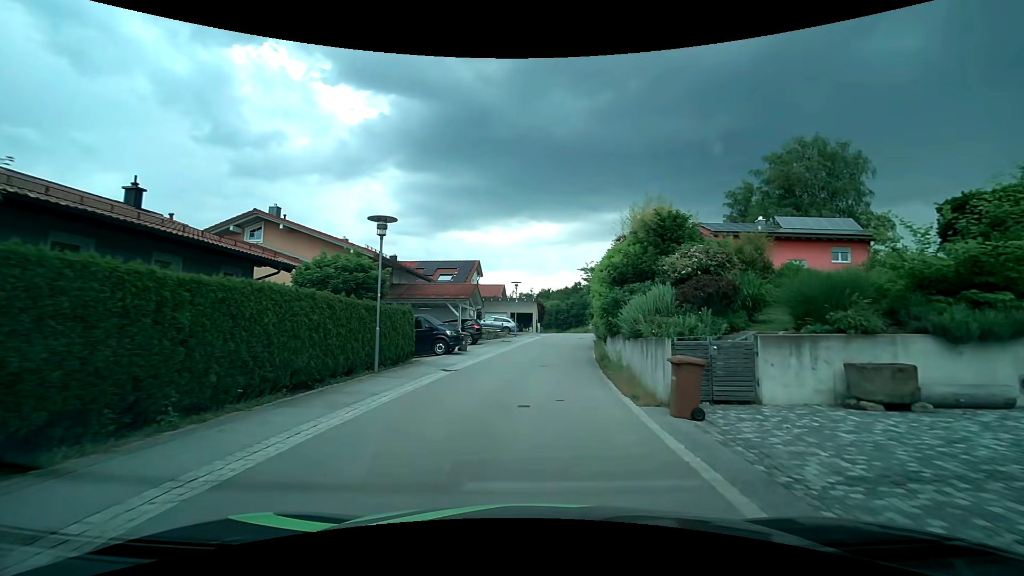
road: residential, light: Day
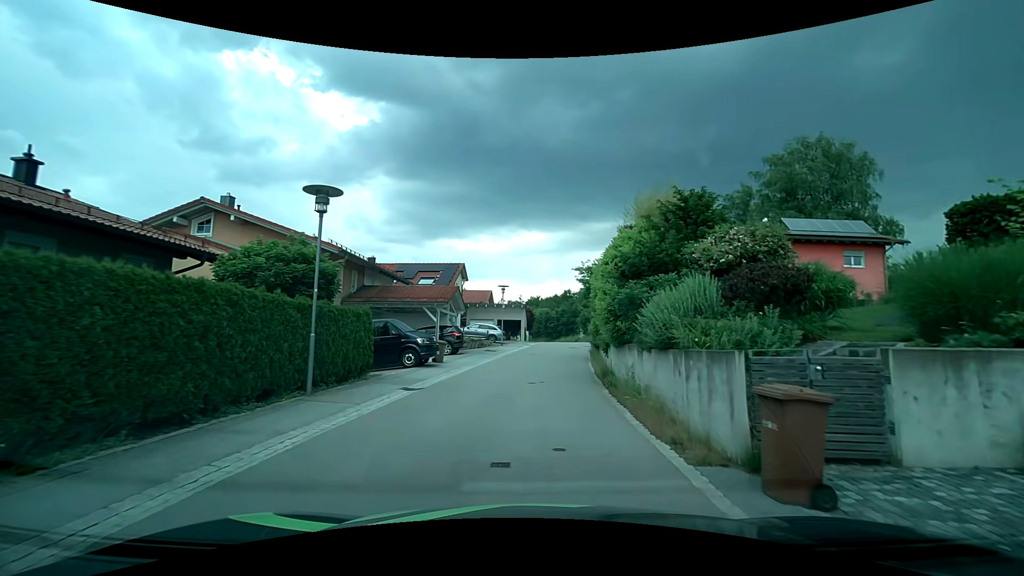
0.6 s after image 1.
(+0.1, +3.5) m; +2°
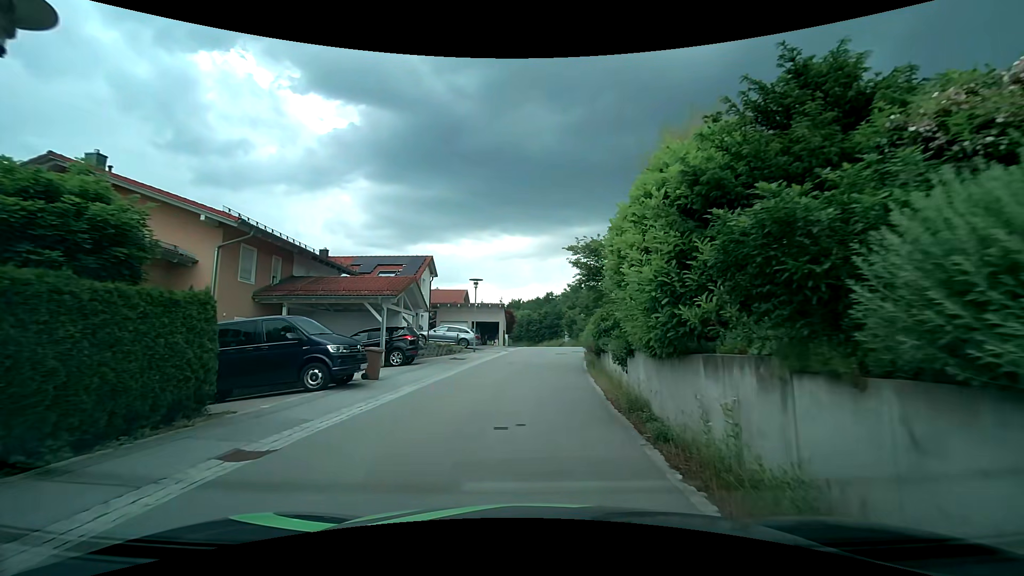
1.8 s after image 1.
(+0.1, +6.6) m; +2°
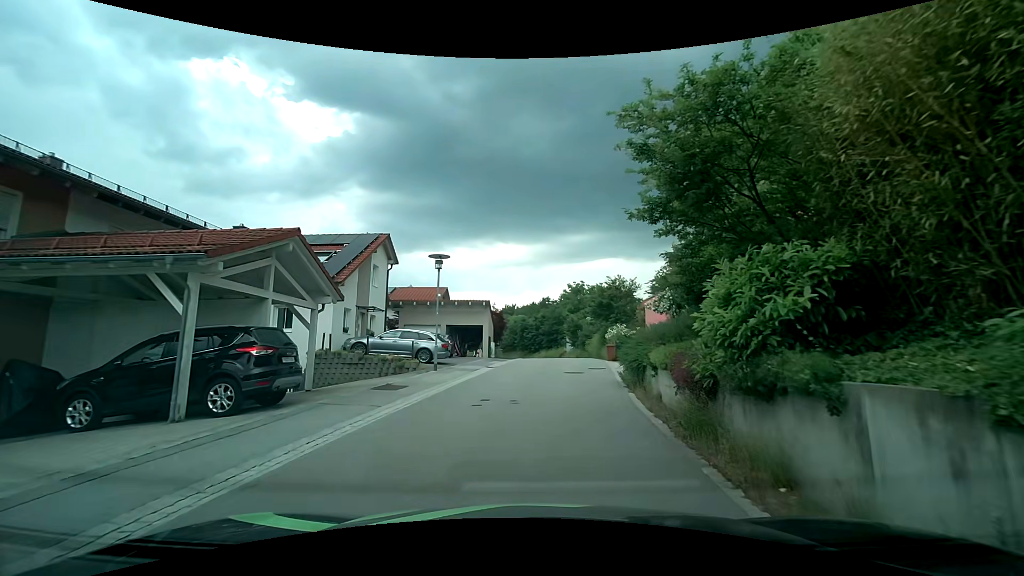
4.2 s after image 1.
(0.0, +11.3) m; 0°
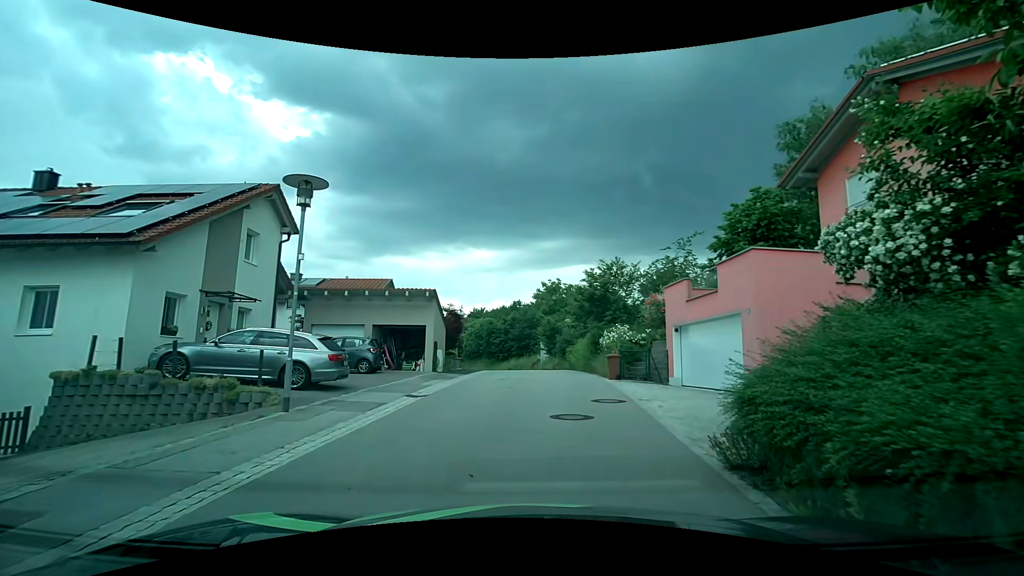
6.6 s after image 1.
(+0.3, +9.8) m; +3°
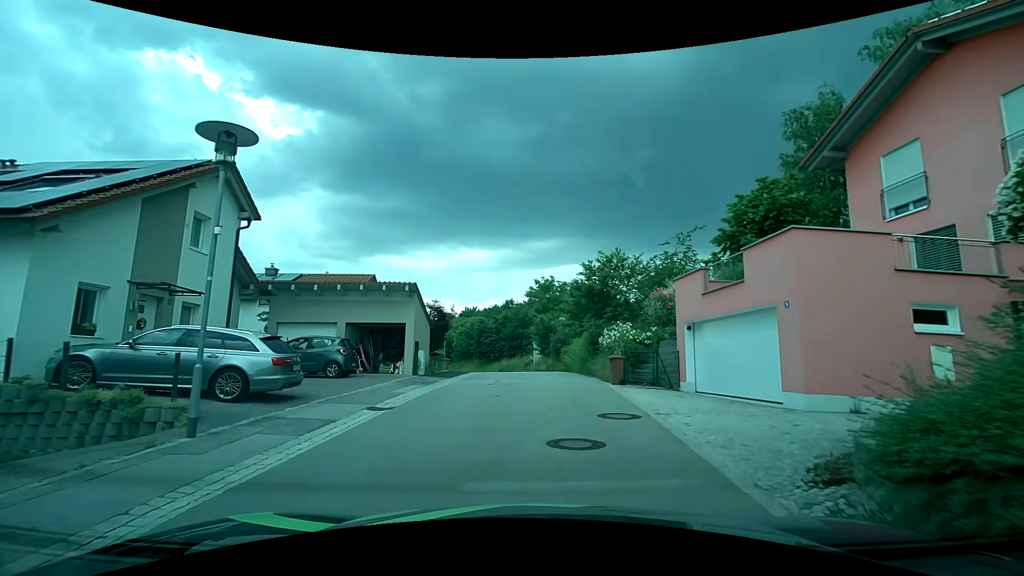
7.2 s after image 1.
(0.0, +2.4) m; 0°
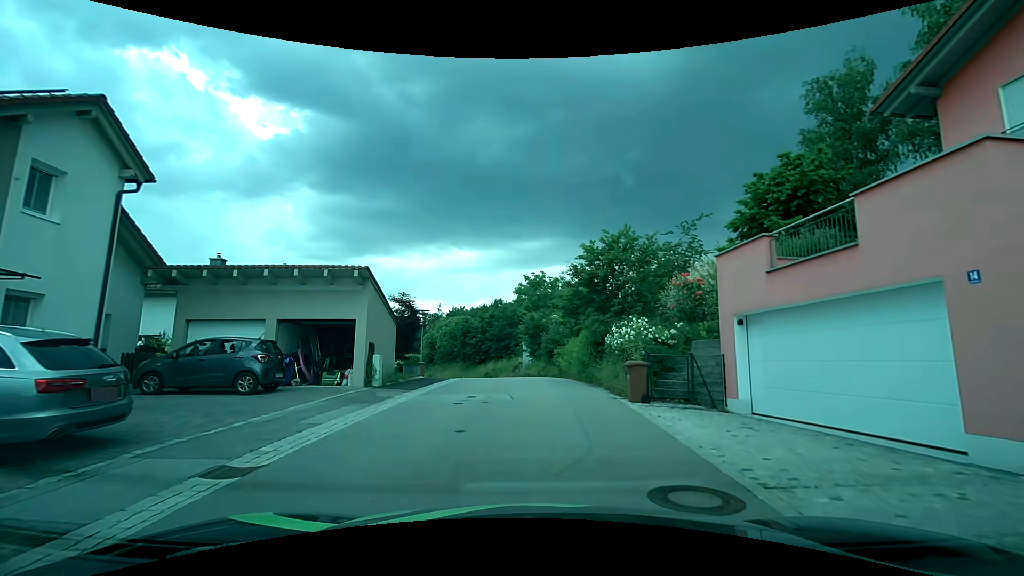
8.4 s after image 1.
(+0.2, +4.7) m; +2°
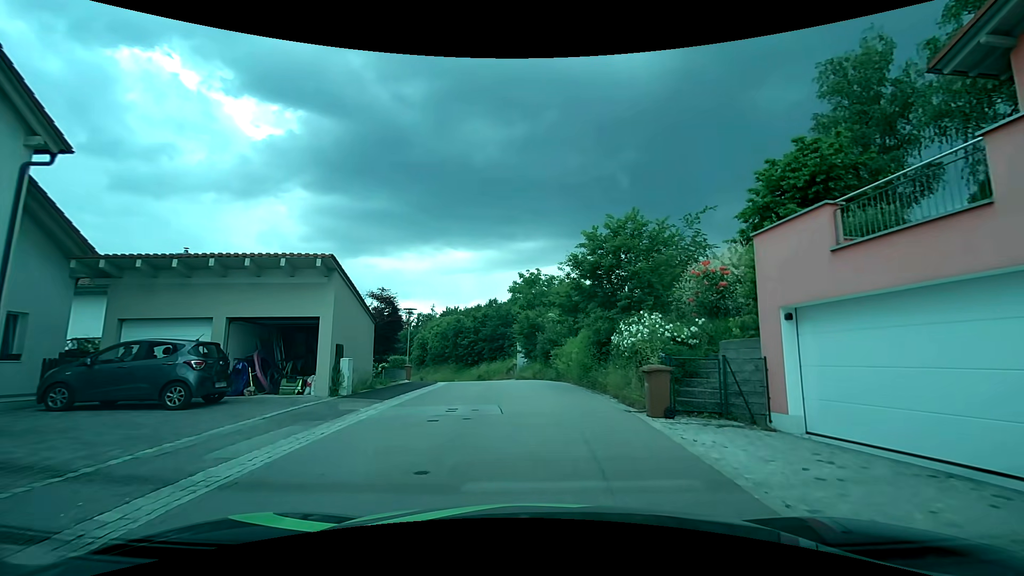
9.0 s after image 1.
(0.0, +2.3) m; 0°
